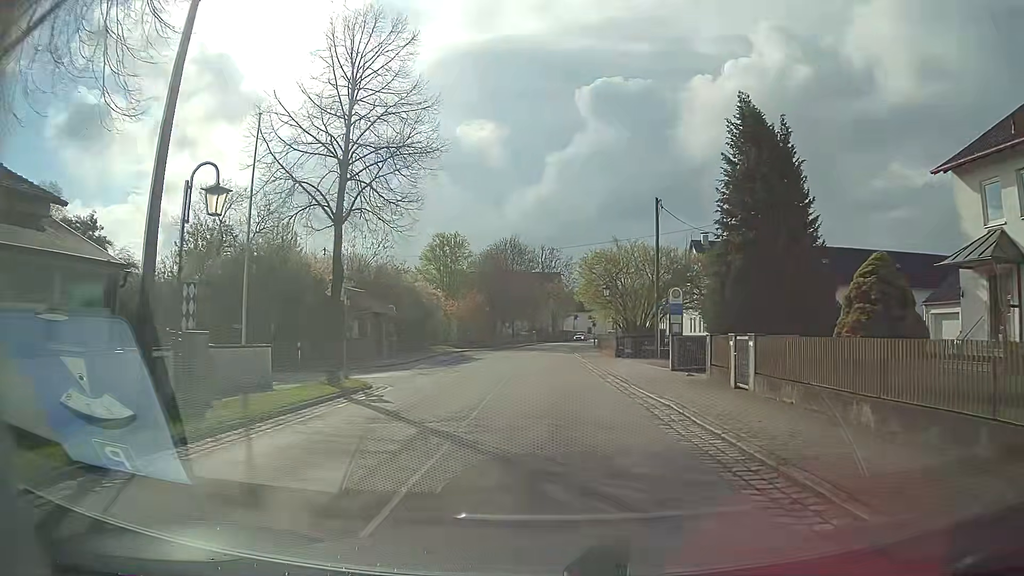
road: residential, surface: asphalt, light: Day
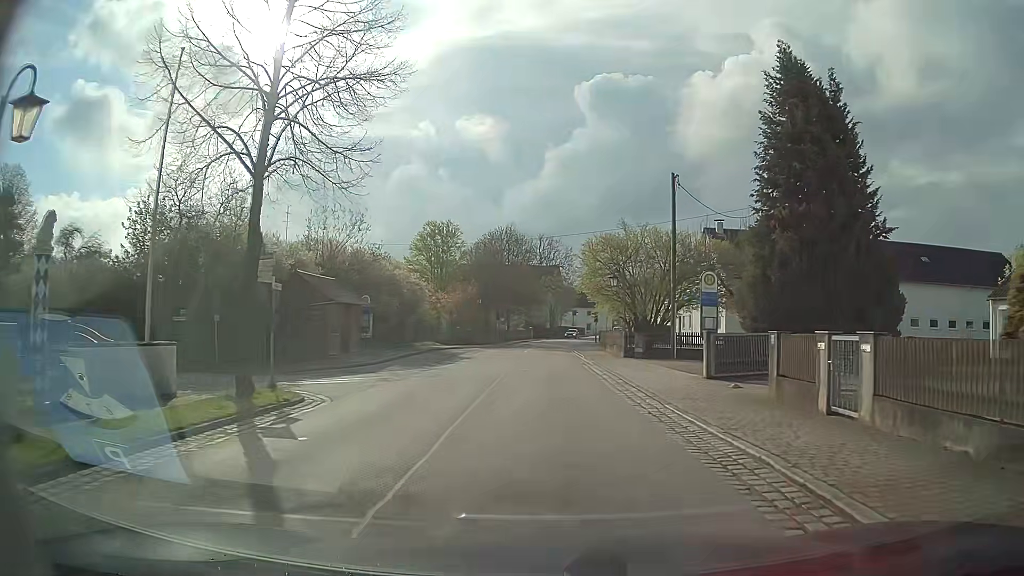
(0.0, +5.6) m; 0°
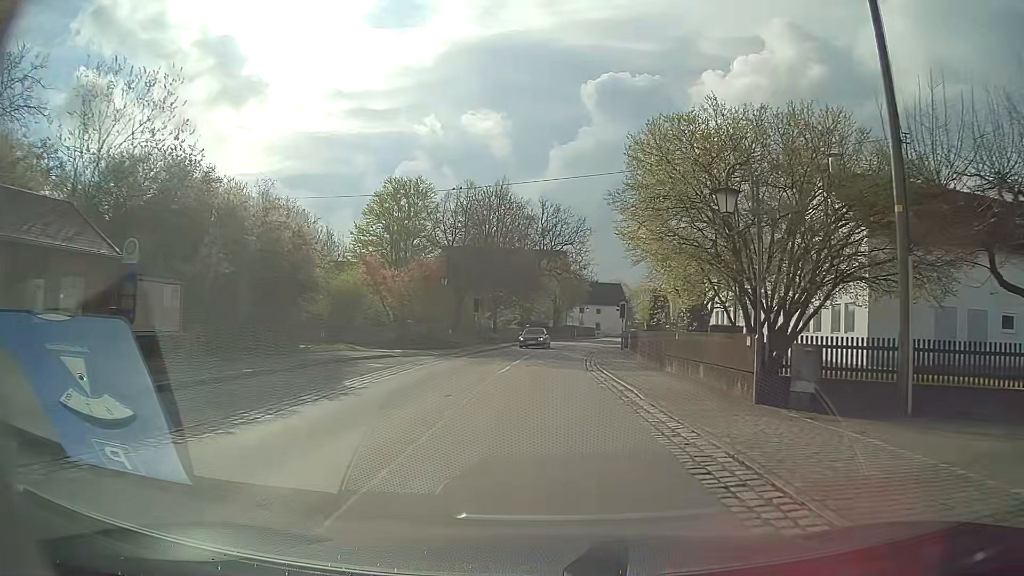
(+0.1, +22.2) m; 0°
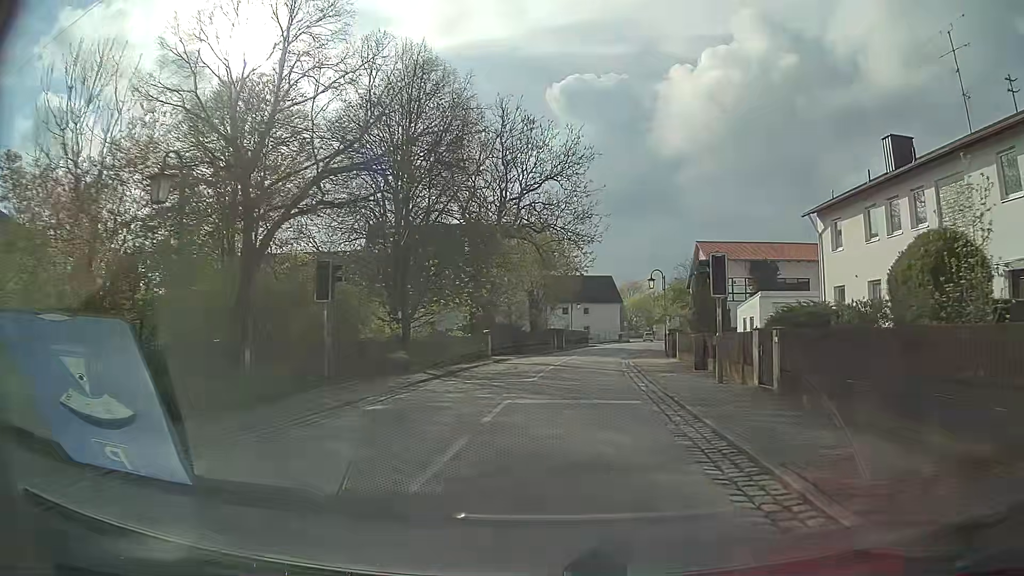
(+0.3, +28.8) m; +2°
(0, +10) (+1, +20) (+1, +30) (+3, +40) (+4, +50) (+6, +60) (+8, +69) (+10, +79) (+13, +89) (+15, +99) m
